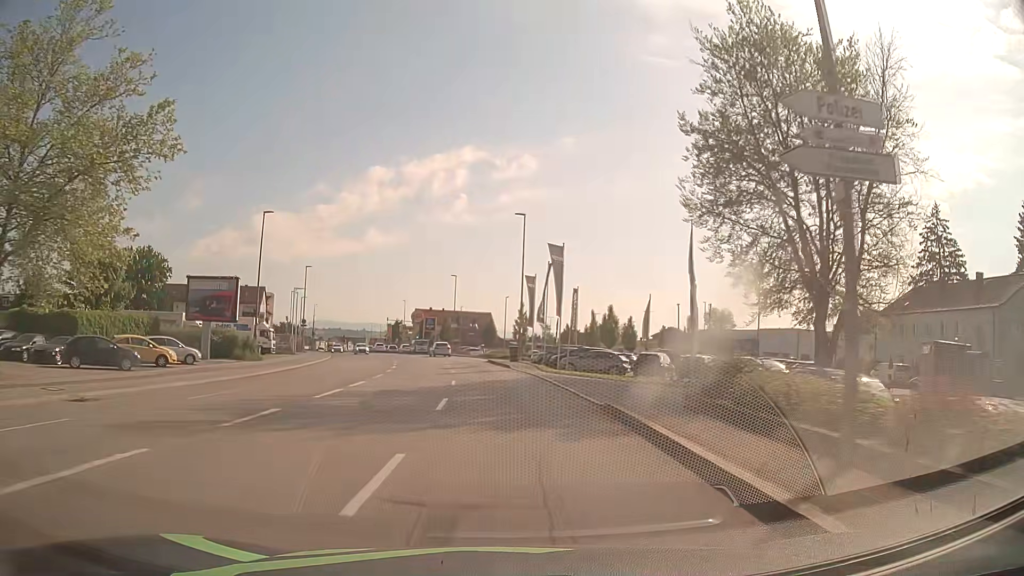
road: tertiary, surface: asphalt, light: Day
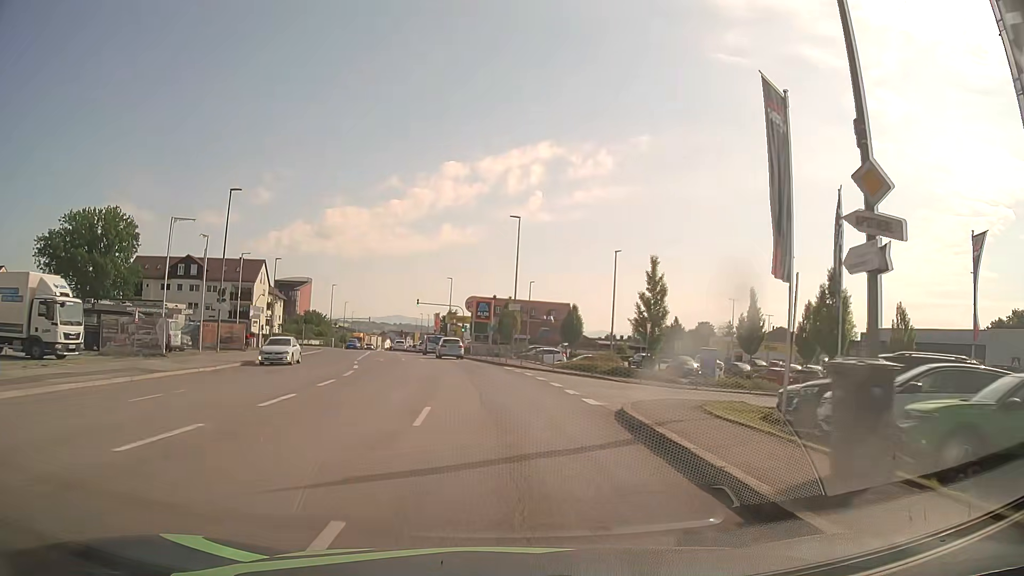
(-2.2, +39.3) m; -7°
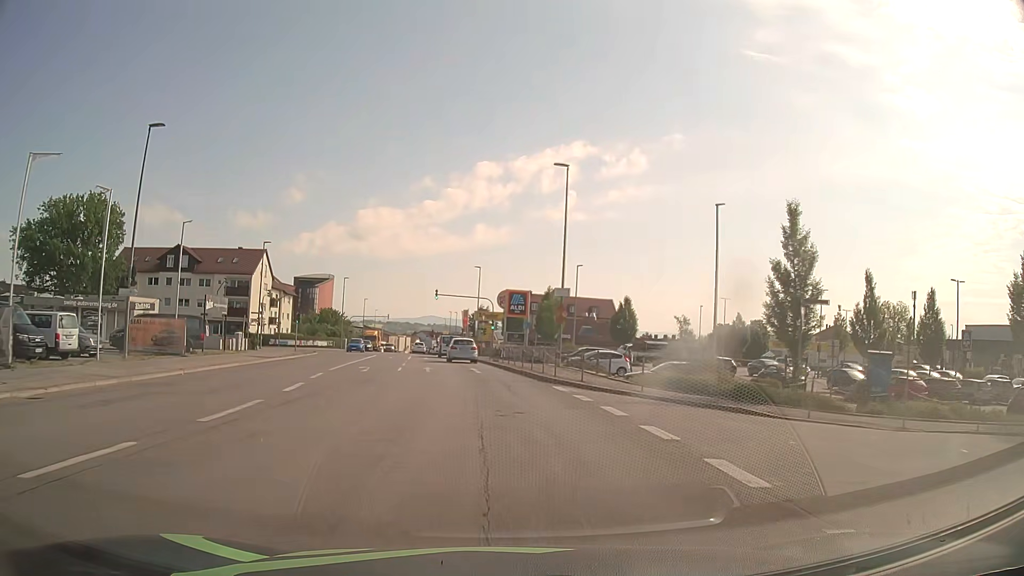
(-0.3, +14.3) m; -3°
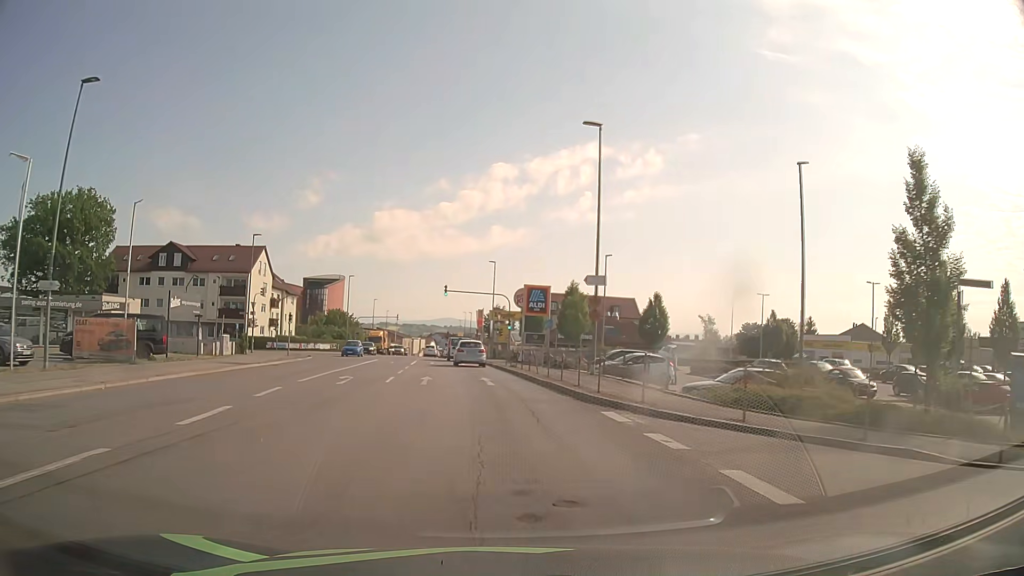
(-0.1, +6.8) m; -1°
(0, +10) (-1, +20) (-1, +30) (-2, +40) (-3, +50) (-4, +60) (-5, +70) (-6, +80) (-7, +90) (-8, +100) m
